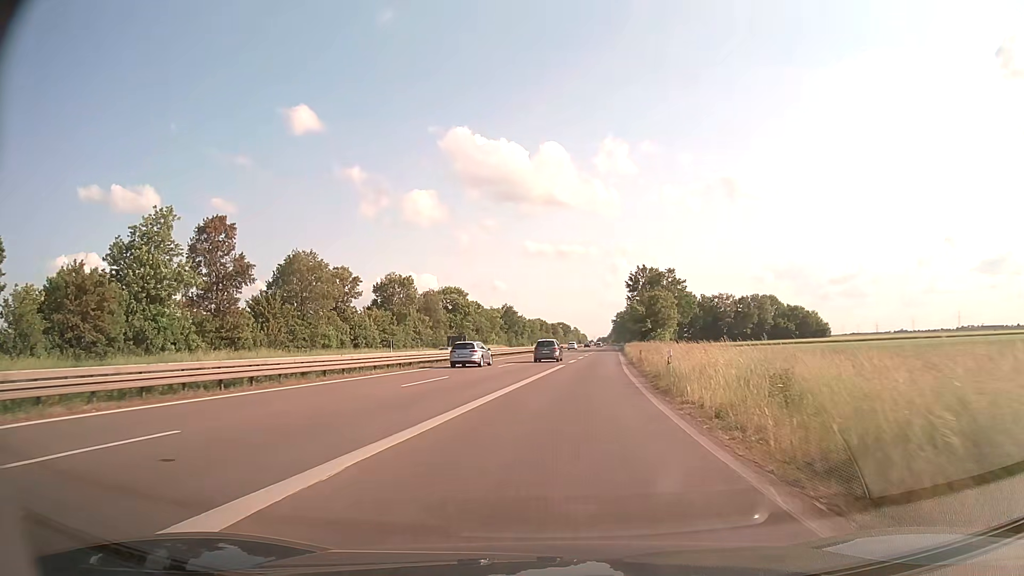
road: trunk_link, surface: asphalt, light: Day
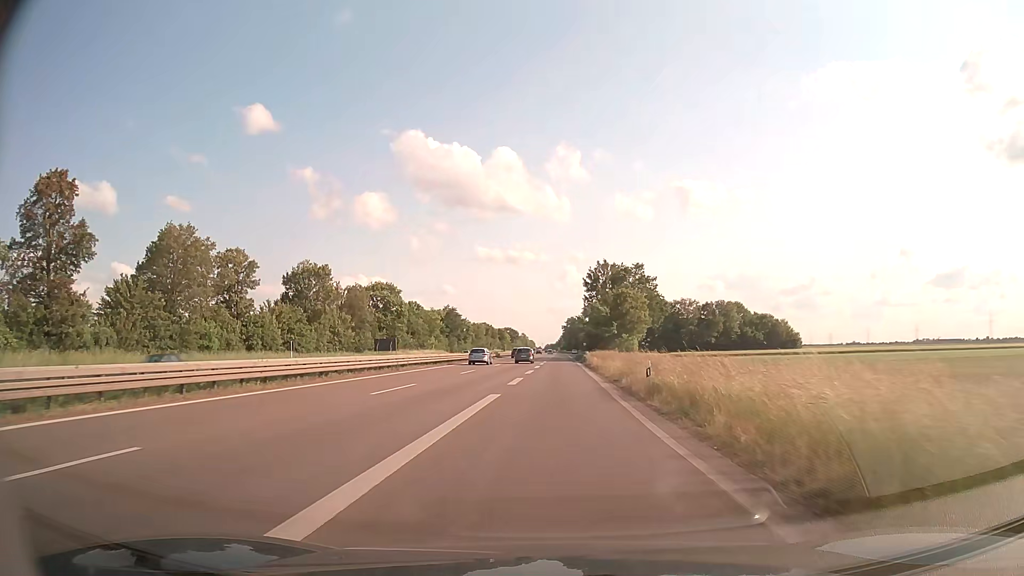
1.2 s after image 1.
(+0.8, +19.5) m; +4°
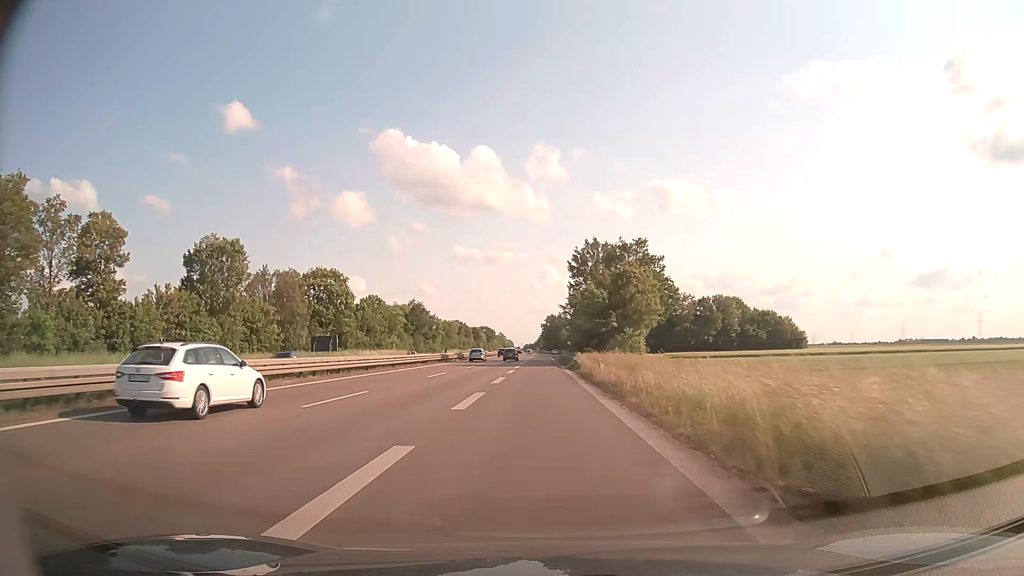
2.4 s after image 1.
(+0.6, +22.9) m; +2°
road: trunk
(0, +10) (0, +20) (0, +30) (0, +40) (0, +50) (-1, +60) (-1, +70) (-1, +80) (-1, +90) (-1, +100) m
